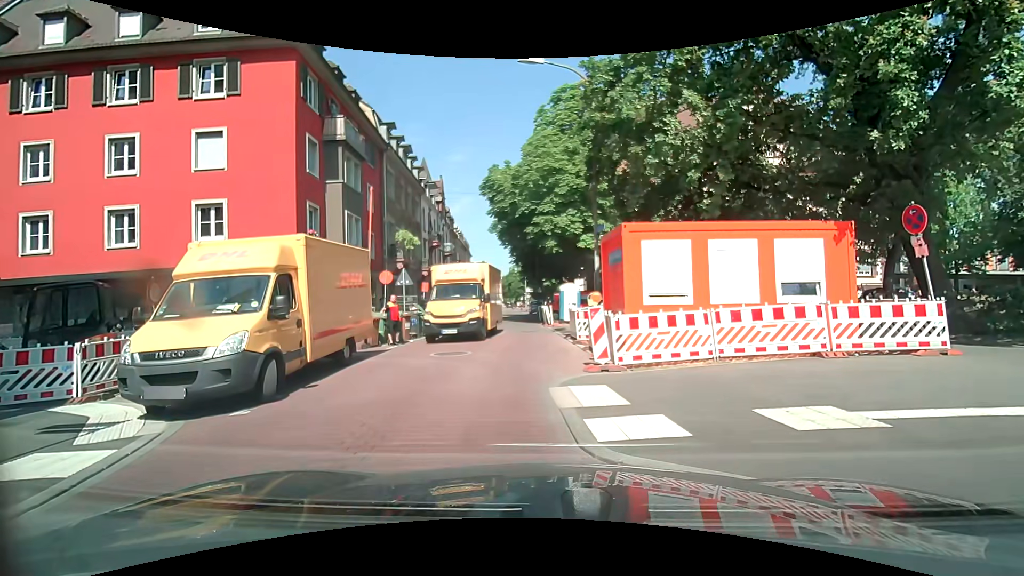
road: residential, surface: asphalt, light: Day
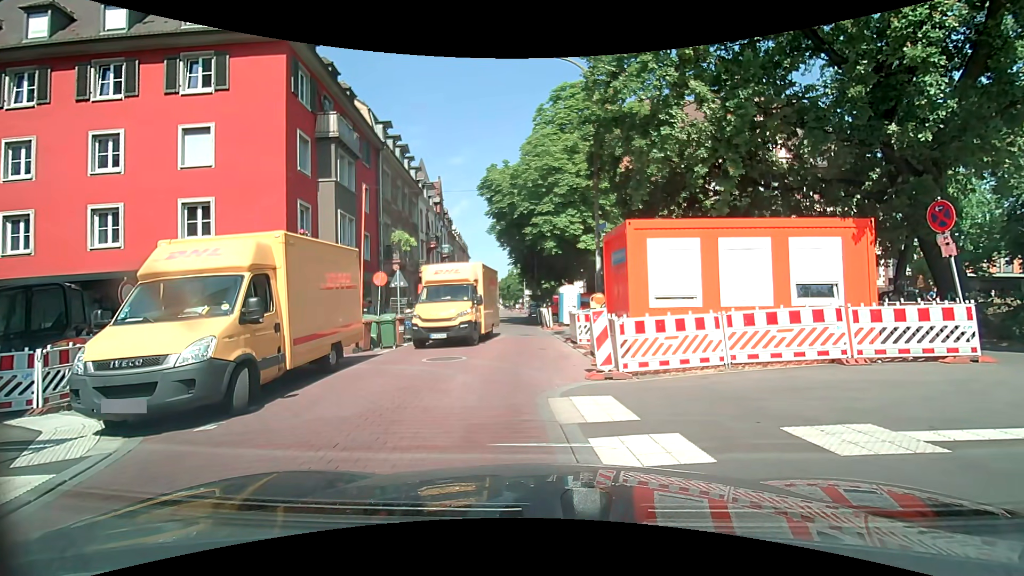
(0.0, +0.7) m; 0°
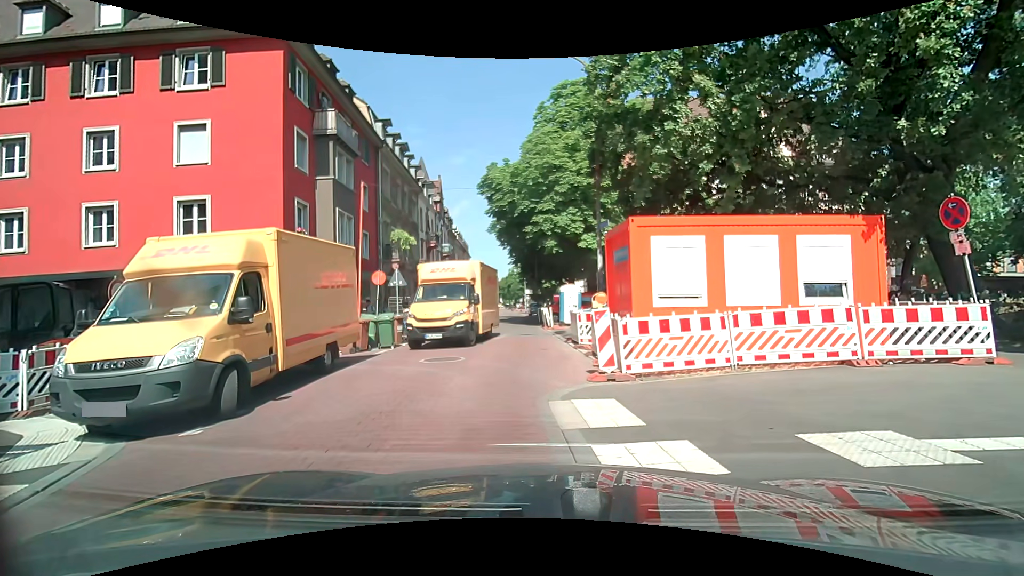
(0.0, +0.3) m; 0°
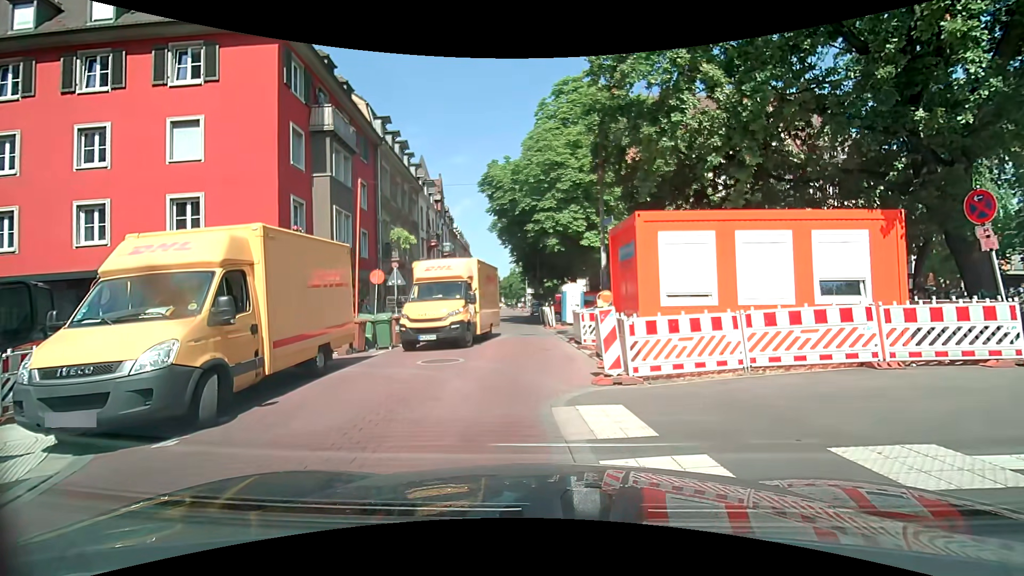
(0.0, +0.5) m; 0°
